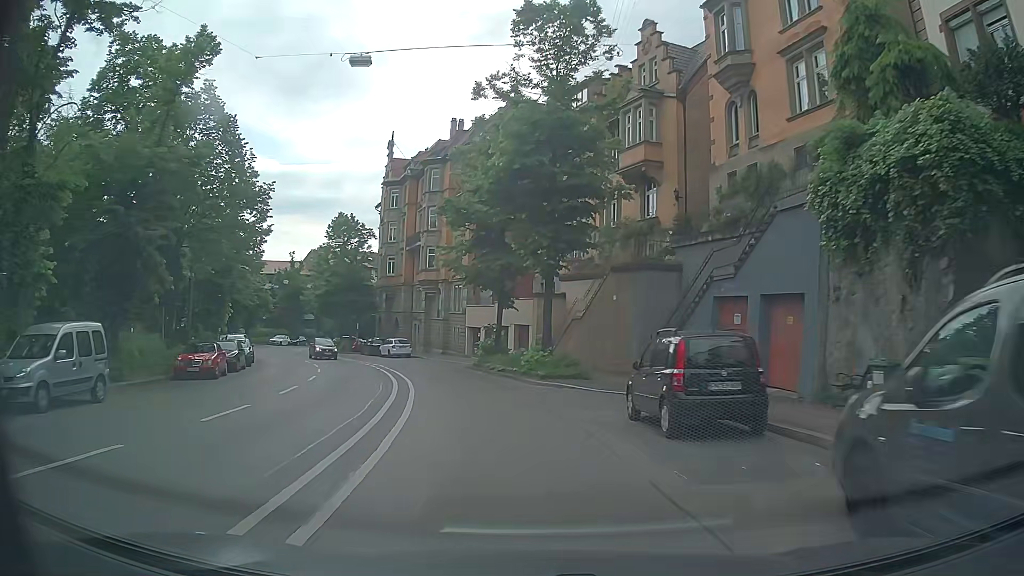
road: secondary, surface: asphalt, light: Day
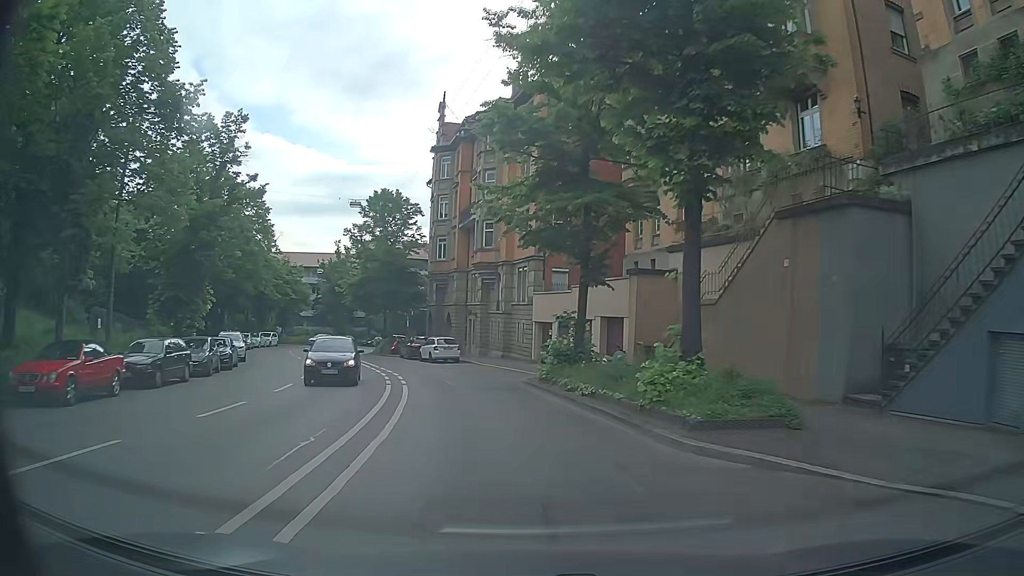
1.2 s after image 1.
(-0.9, +12.6) m; -6°
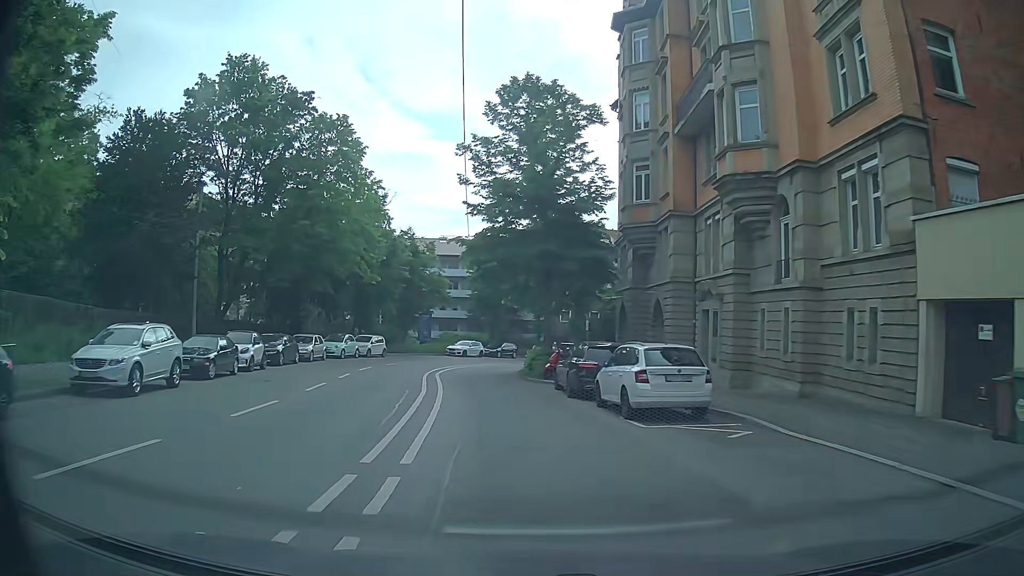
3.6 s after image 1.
(-3.8, +24.8) m; -17°
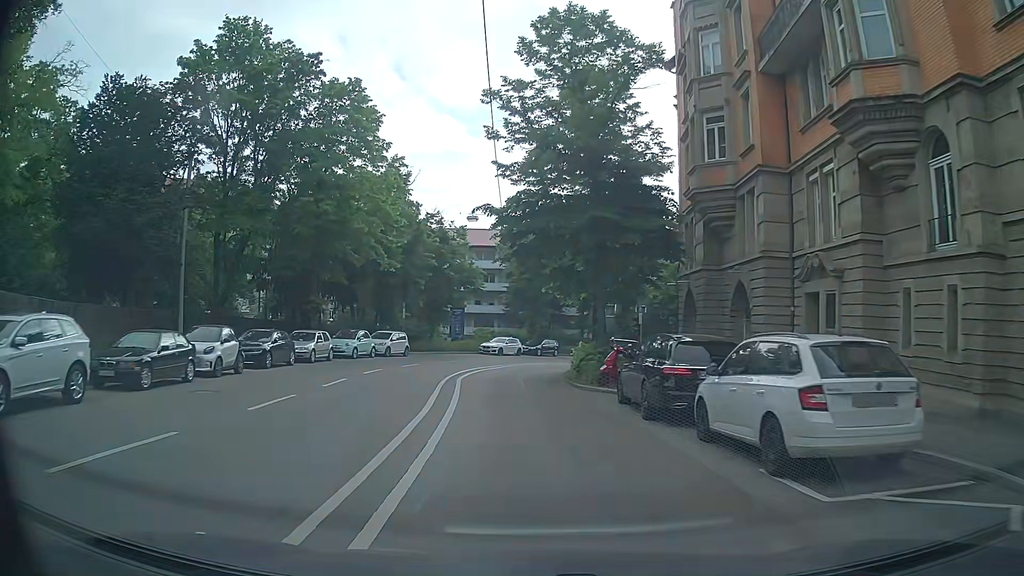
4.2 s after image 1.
(-0.2, +6.2) m; -4°
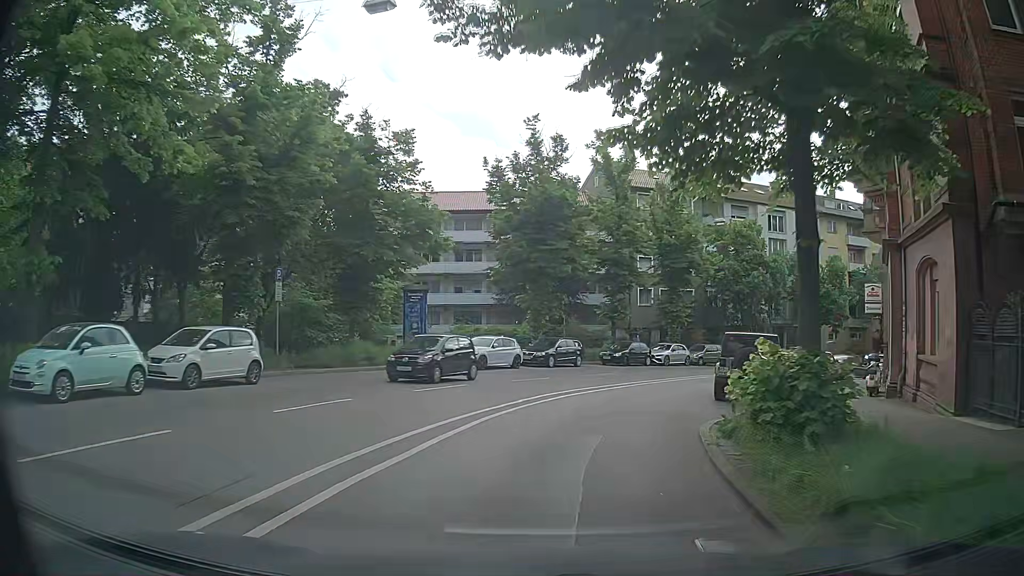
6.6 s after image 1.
(-0.5, +23.9) m; 0°
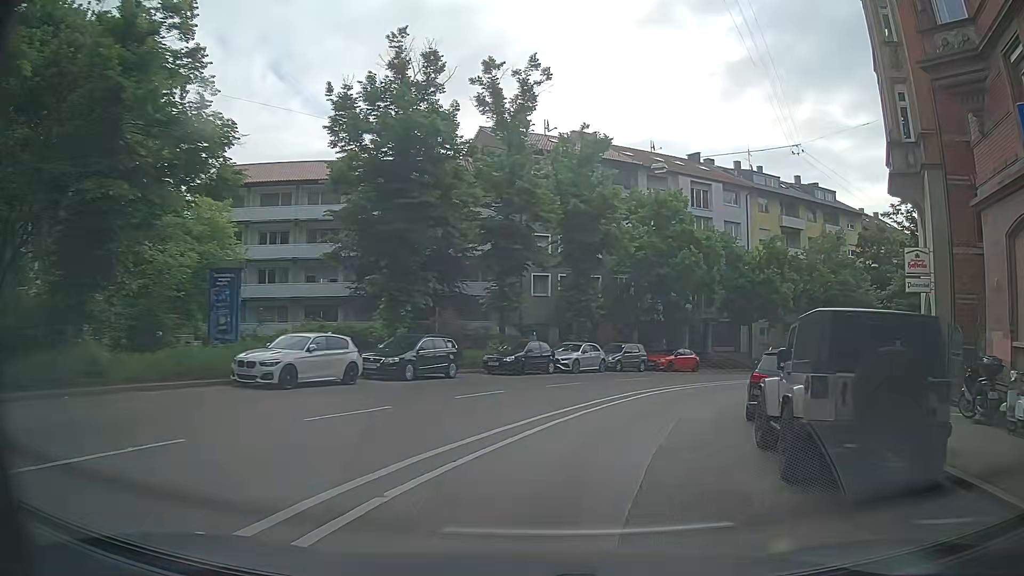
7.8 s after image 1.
(+0.7, +11.6) m; +8°
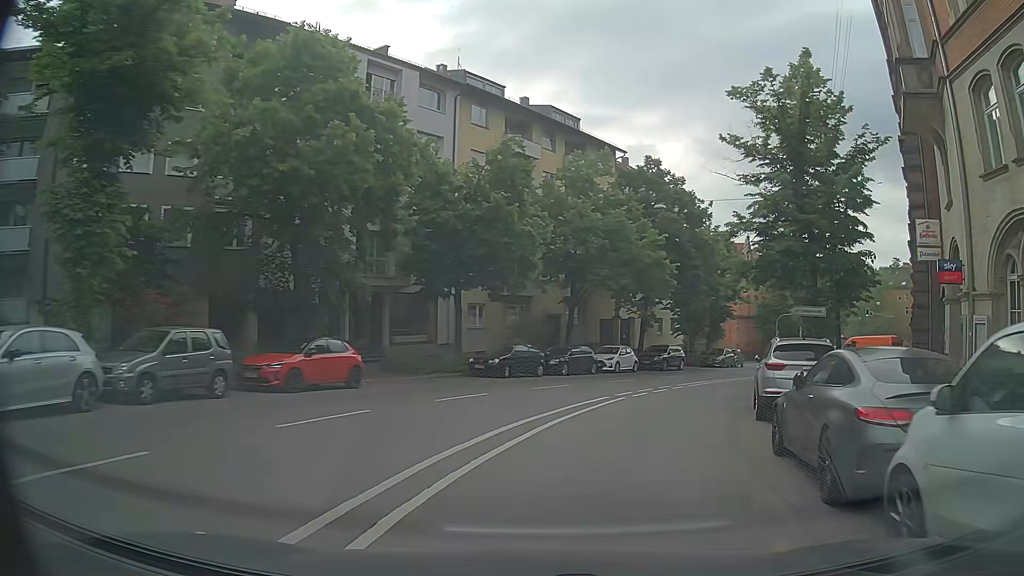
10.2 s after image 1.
(+5.4, +21.9) m; +28°
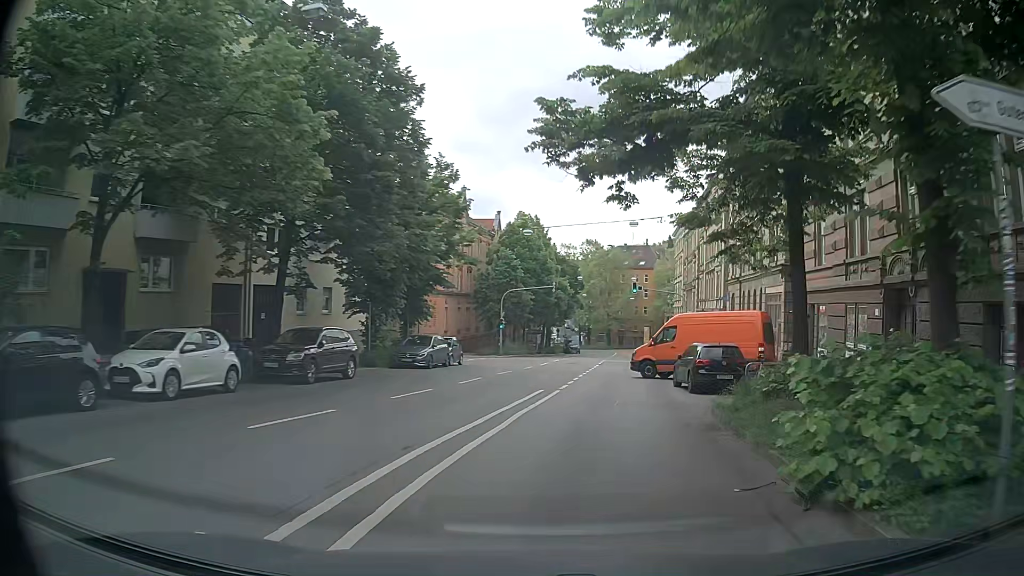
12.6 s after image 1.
(+4.8, +22.1) m; +25°
